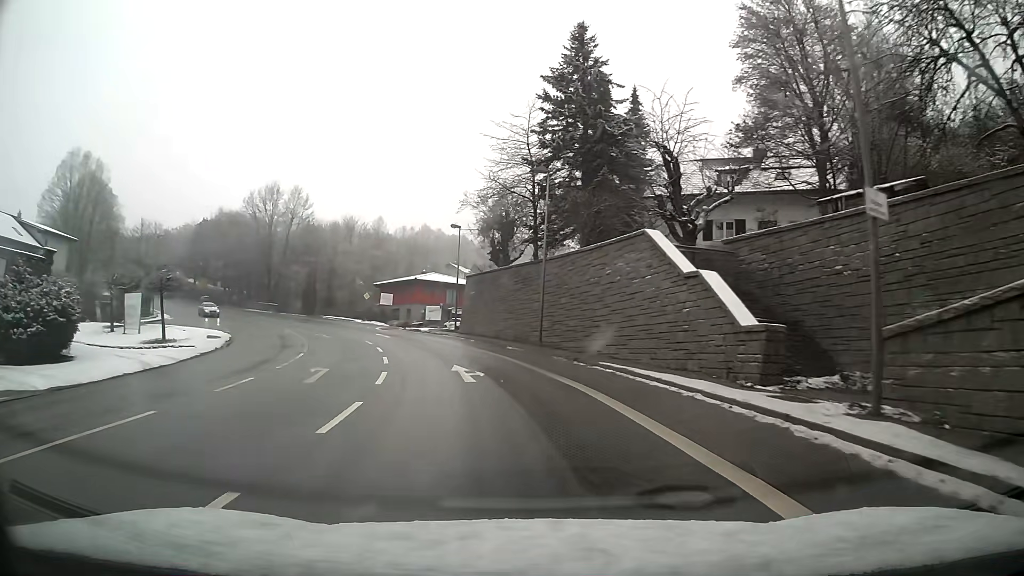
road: primary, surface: asphalt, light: Day
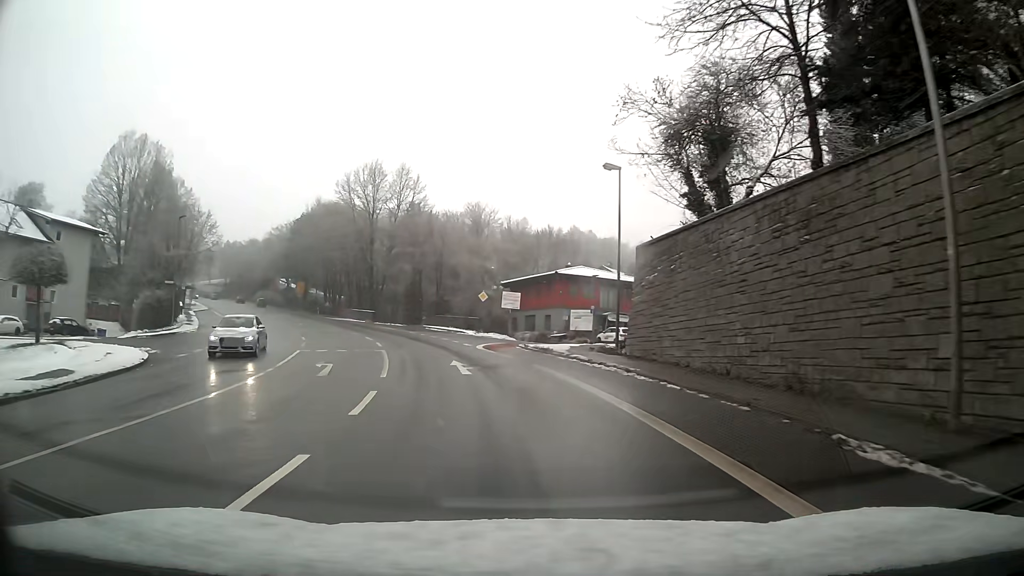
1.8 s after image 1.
(-2.6, +22.6) m; -13°
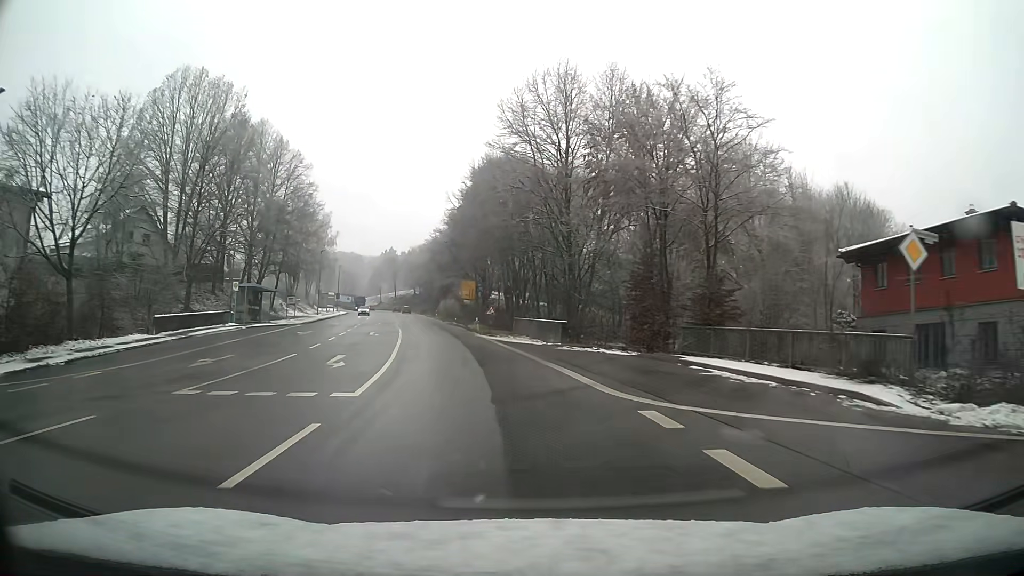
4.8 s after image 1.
(-6.2, +37.2) m; -20°
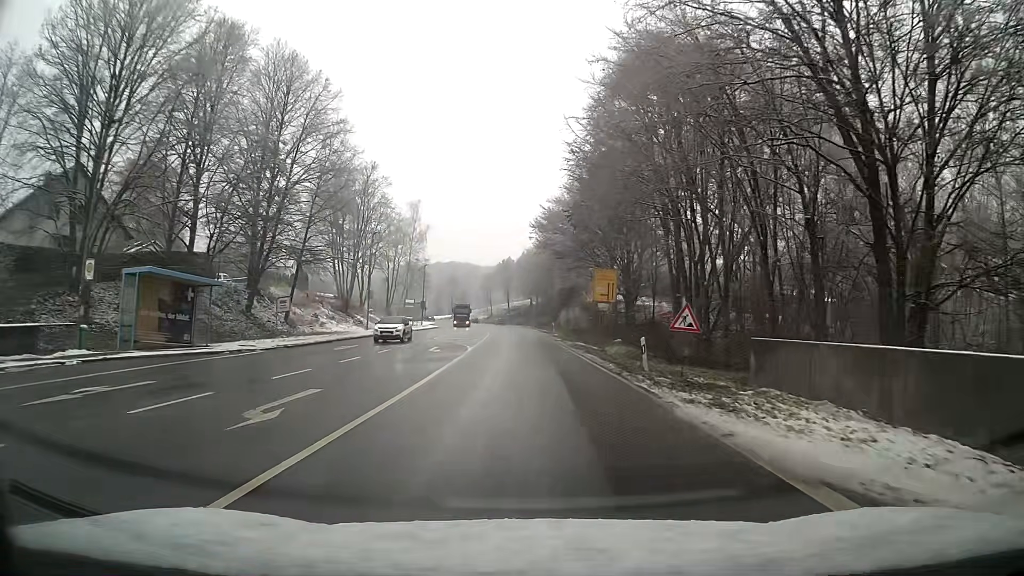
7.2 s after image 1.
(-2.9, +30.0) m; -9°
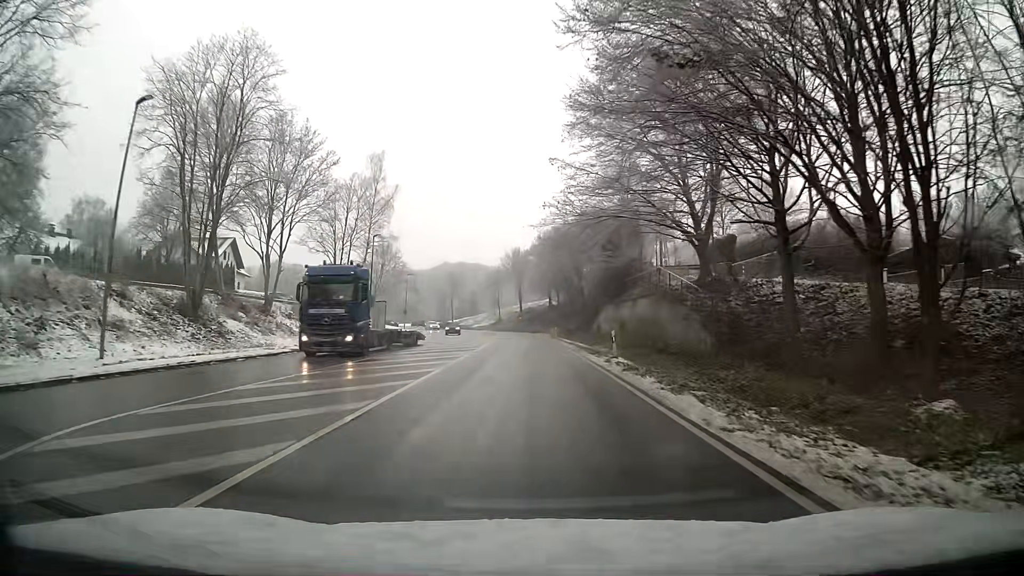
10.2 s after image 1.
(-0.6, +37.6) m; -2°
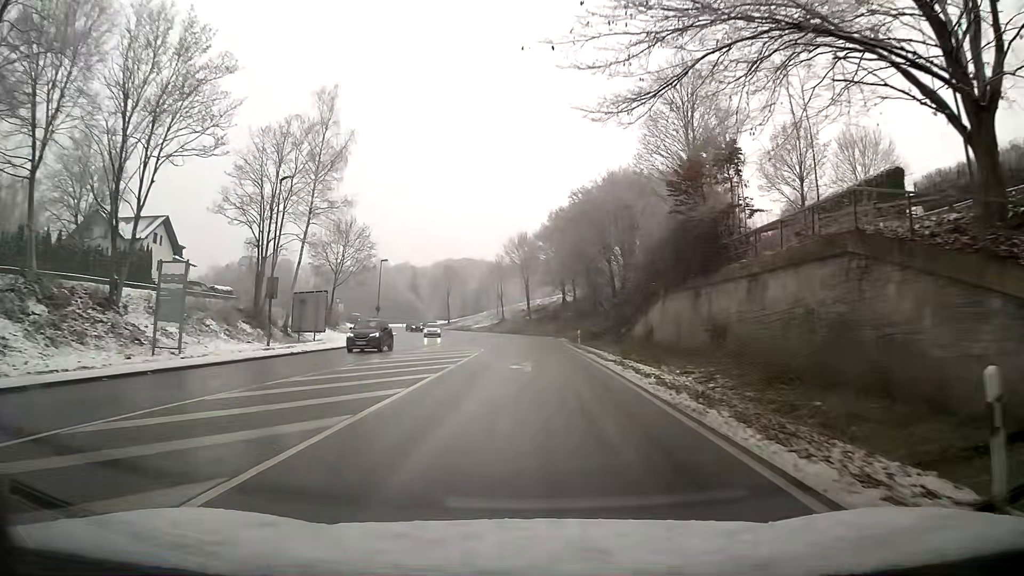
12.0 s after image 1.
(0.0, +22.6) m; 0°
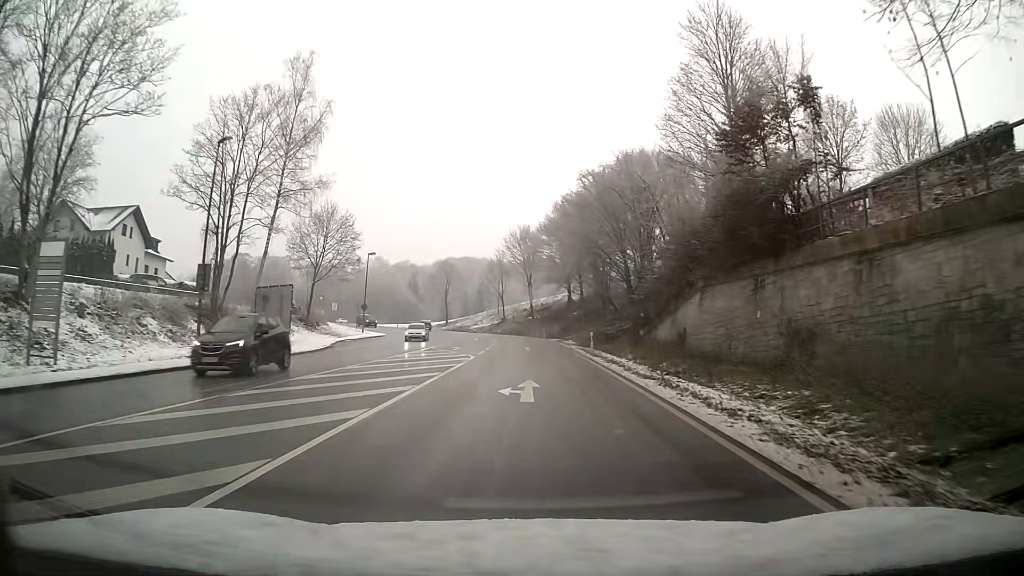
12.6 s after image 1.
(0.0, +7.5) m; -1°
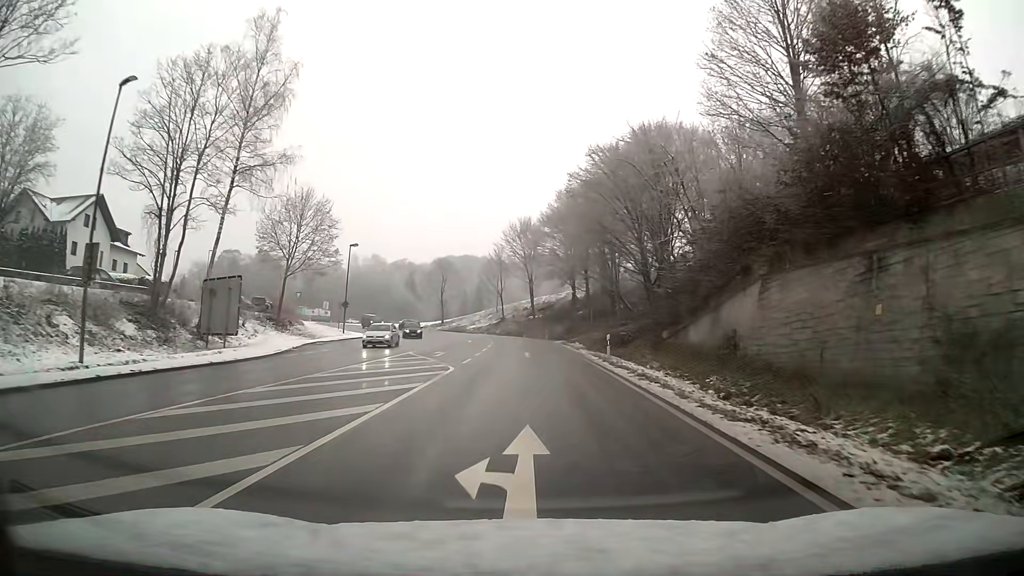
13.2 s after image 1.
(0.0, +7.6) m; 0°
